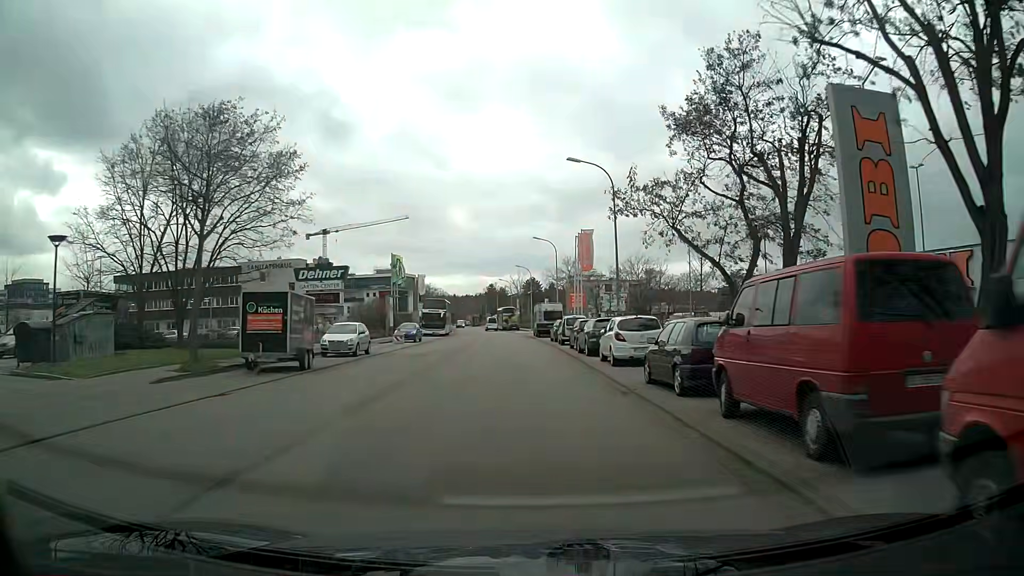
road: tertiary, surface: asphalt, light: Day
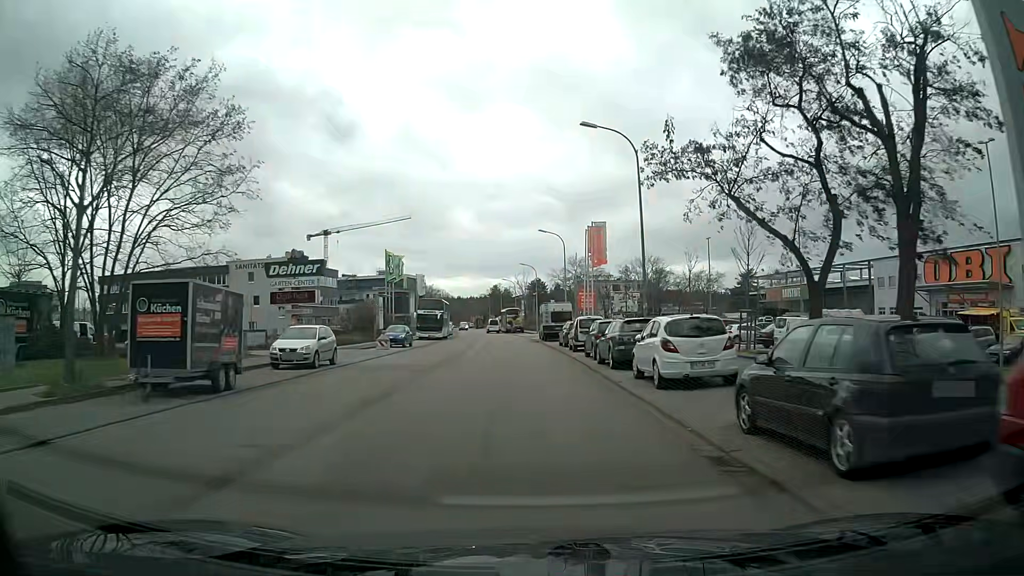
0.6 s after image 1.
(0.0, +6.5) m; 0°
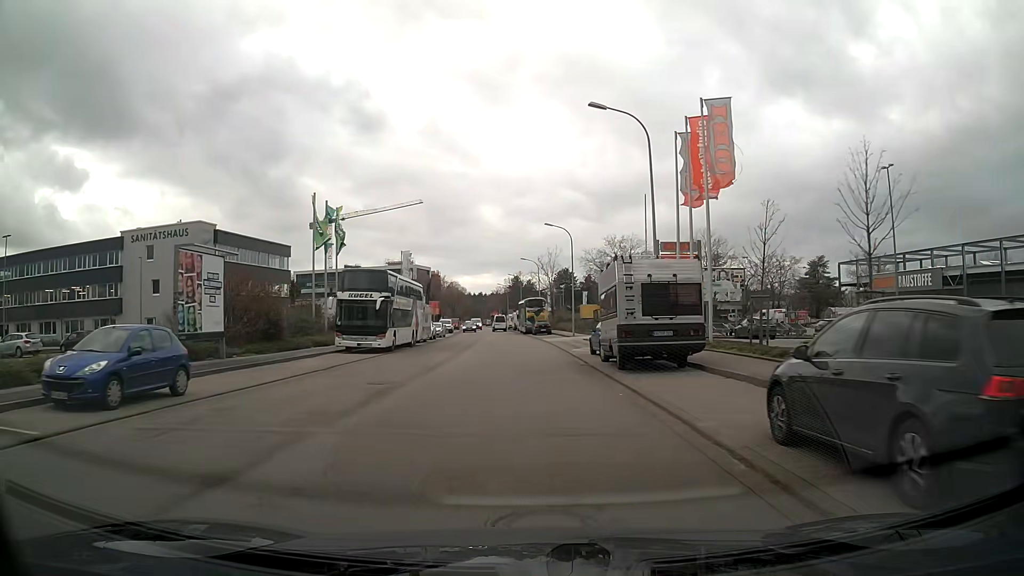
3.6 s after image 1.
(-0.6, +34.1) m; -2°
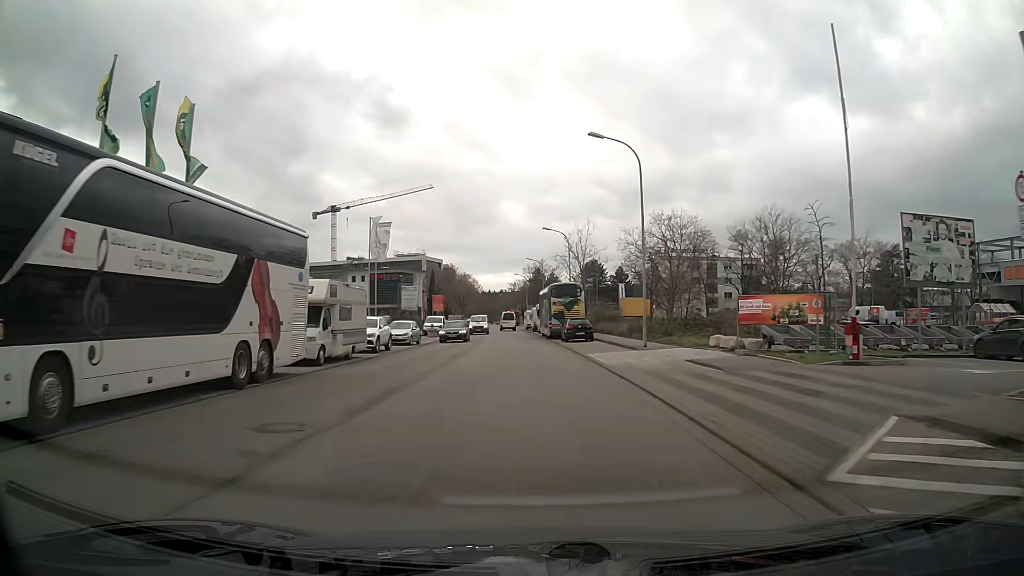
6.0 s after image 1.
(-0.4, +26.9) m; -2°
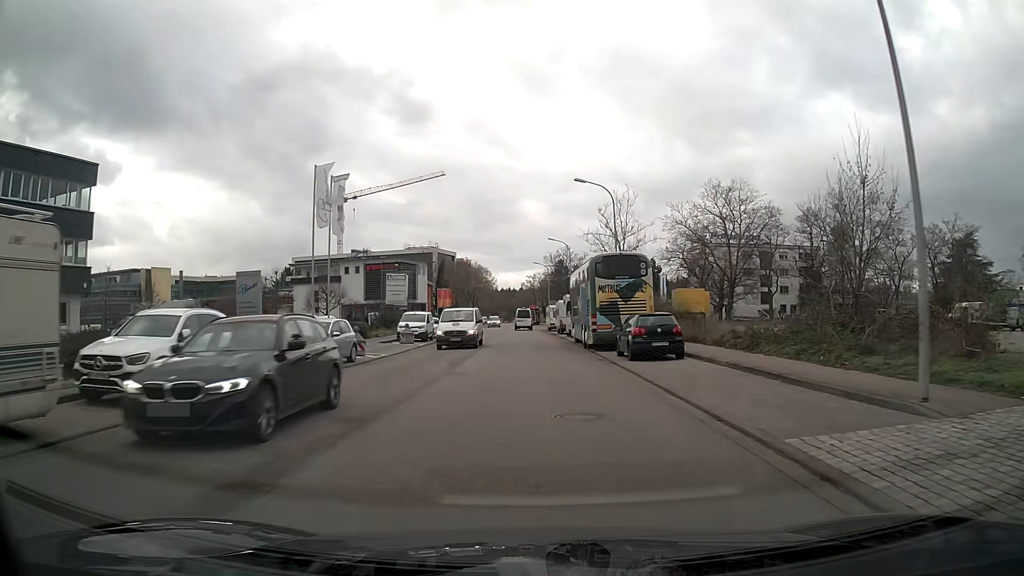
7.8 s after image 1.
(-0.3, +20.2) m; -2°
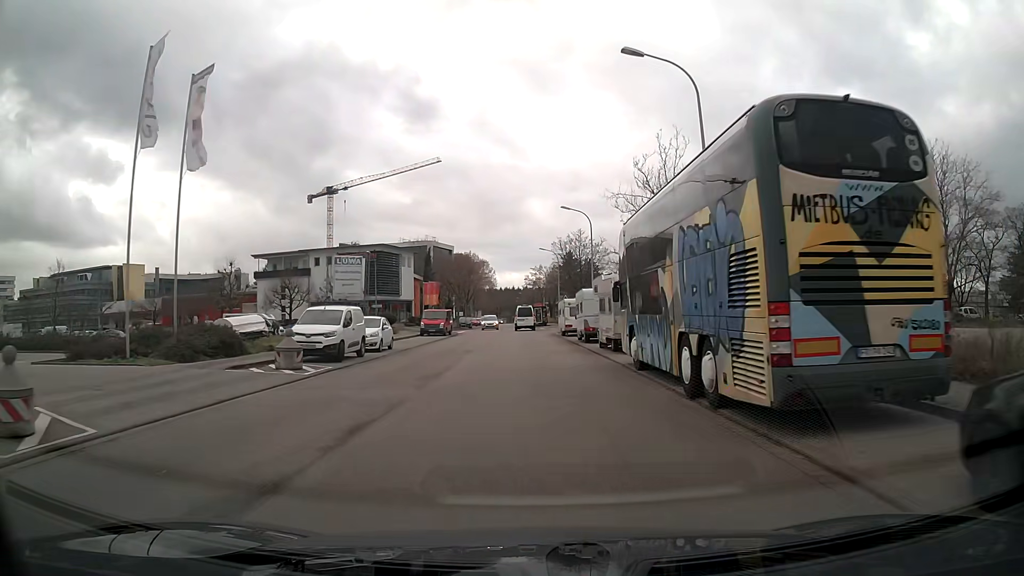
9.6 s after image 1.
(-0.1, +19.7) m; 0°
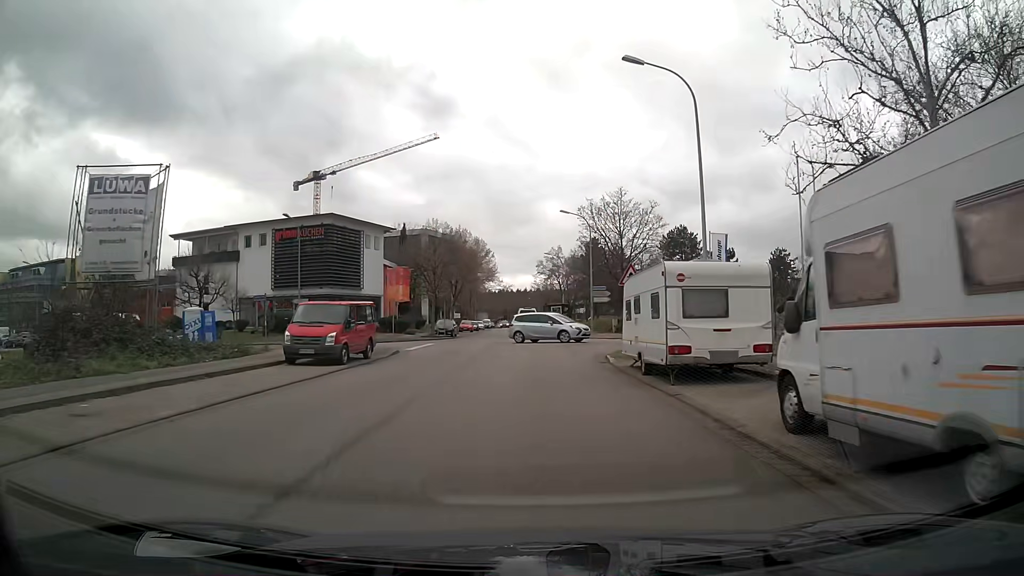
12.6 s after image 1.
(-0.1, +29.9) m; -2°
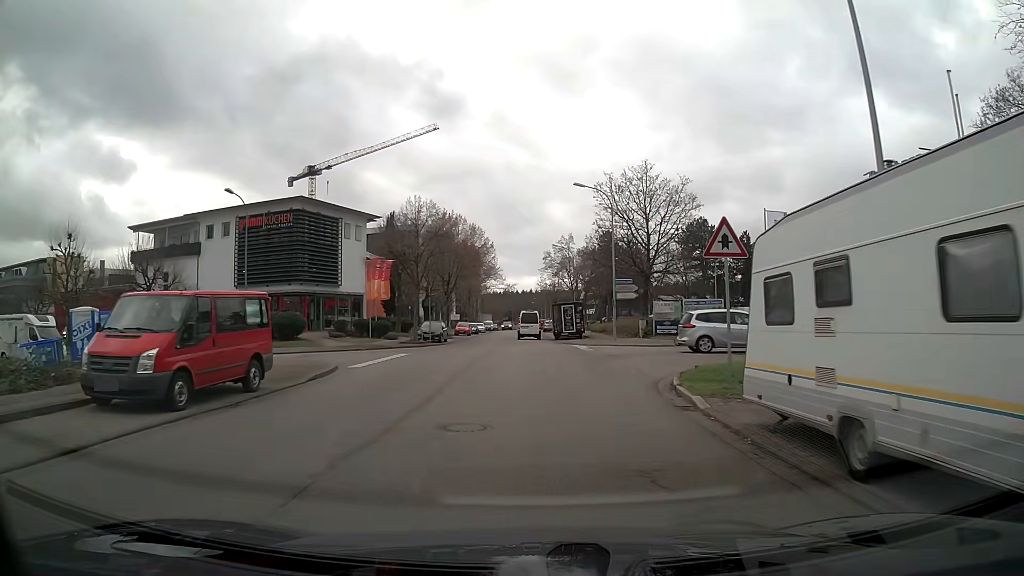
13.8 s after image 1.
(-0.1, +10.6) m; 0°
(0, +10) (0, +20) (-2, +30) (-11, +33) (-21, +34) (-31, +36) (-41, +38) (-51, +40) (-60, +43) (-70, +46) m
